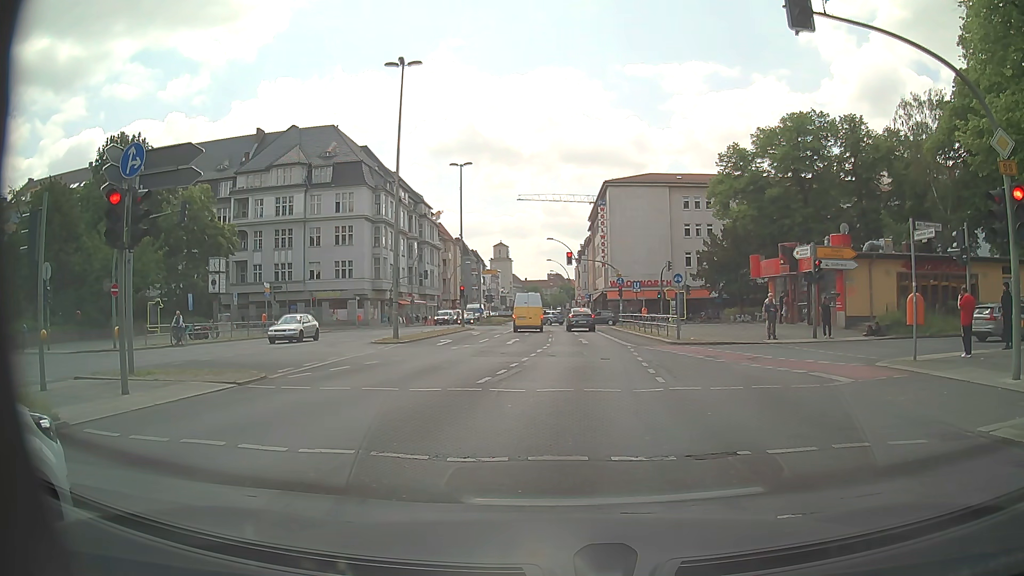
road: primary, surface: asphalt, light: Day
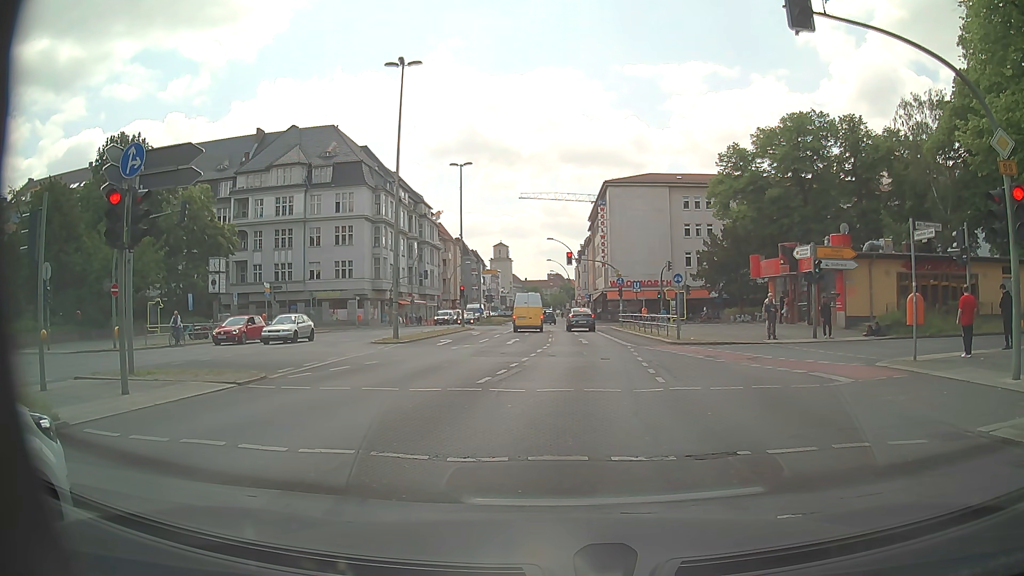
(0.0, 0.0) m; 0°
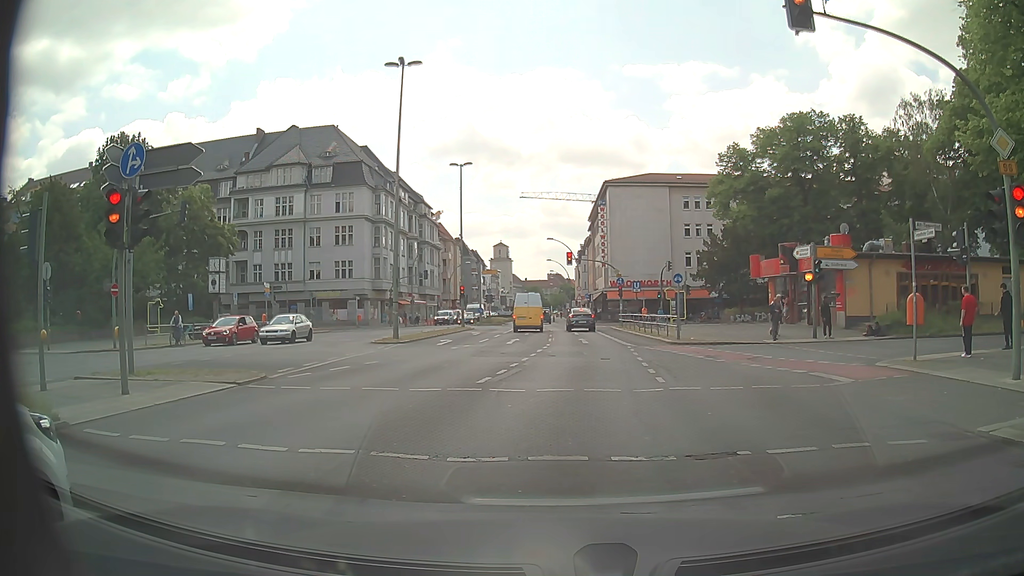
(0.0, 0.0) m; 0°
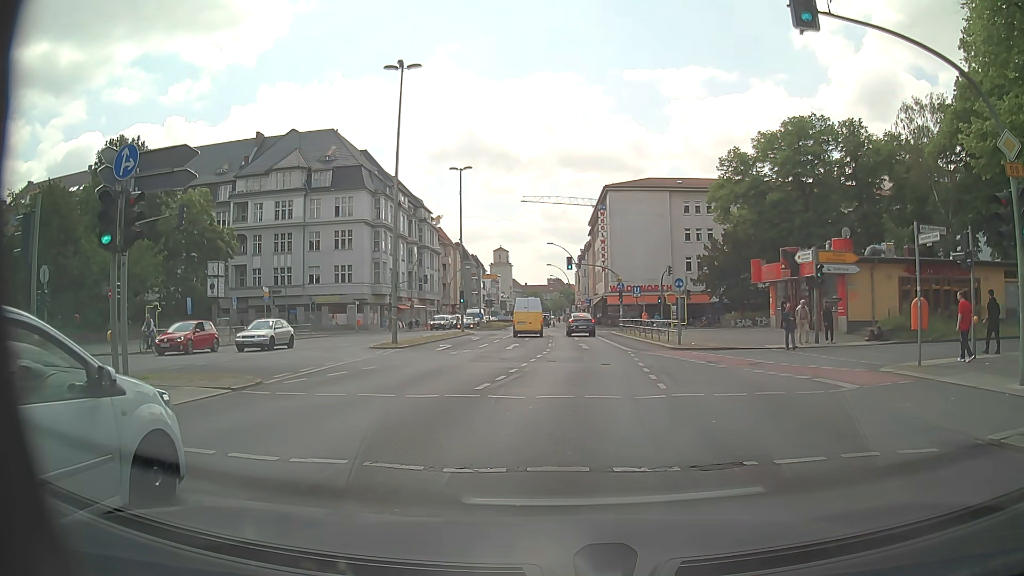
(0.0, +0.3) m; 0°
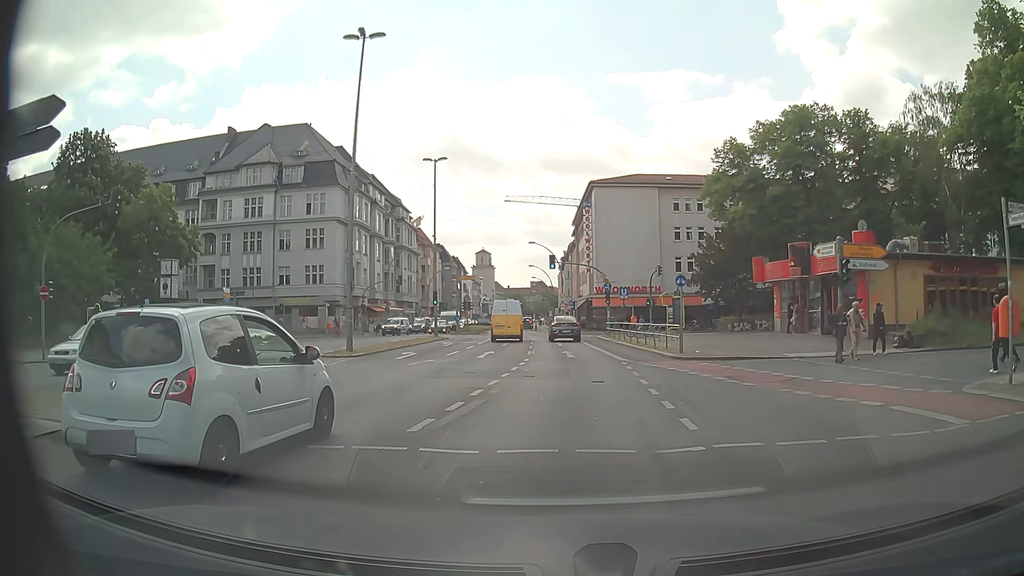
(+0.1, +4.6) m; +3°
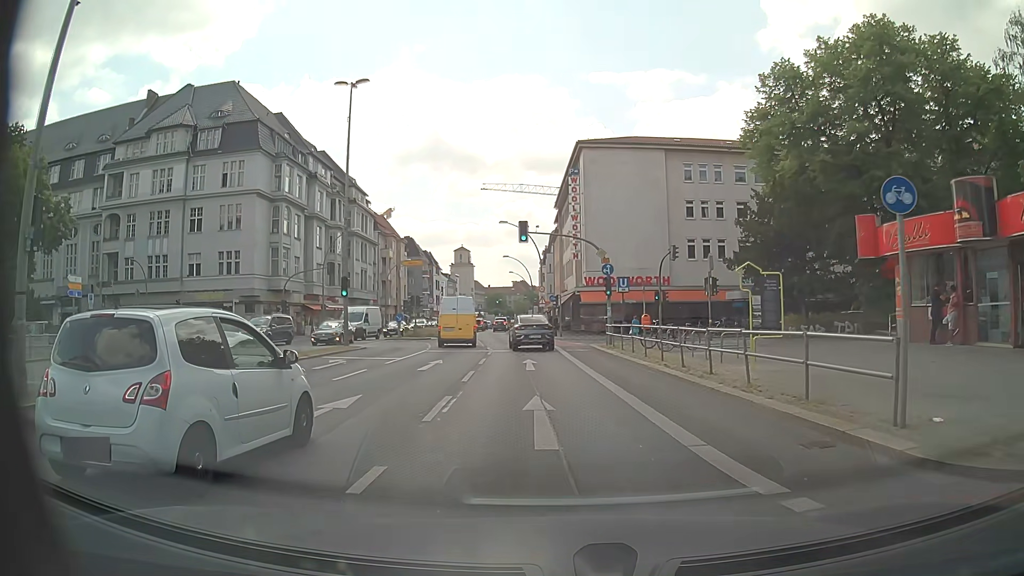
(+0.2, +17.2) m; 0°
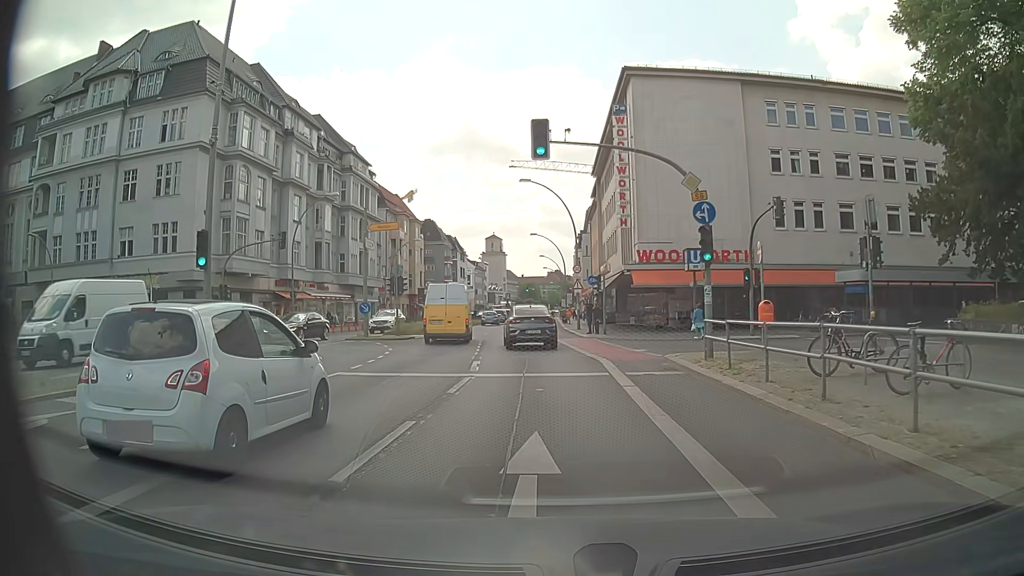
(0.0, +15.6) m; -2°
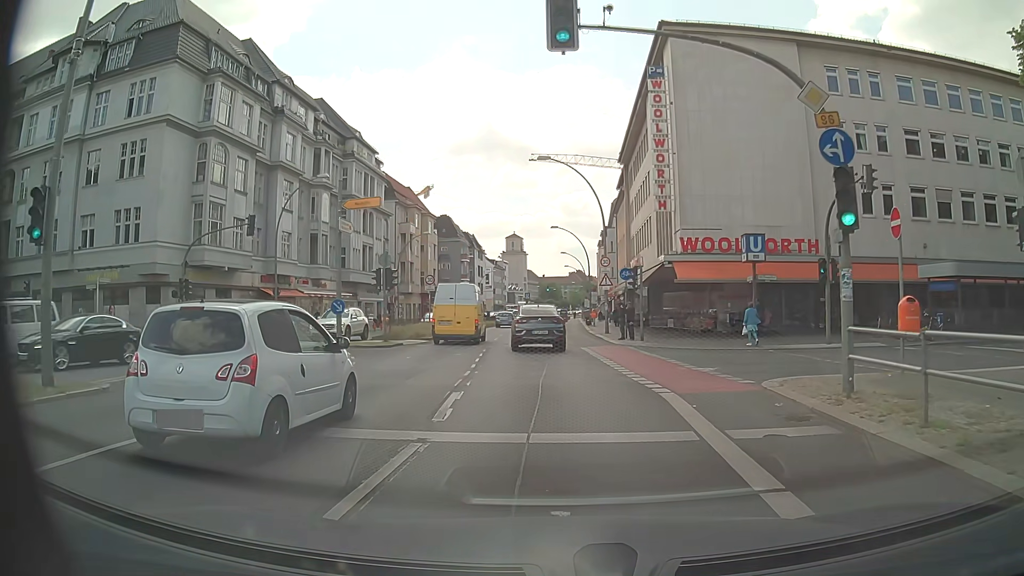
(-0.2, +7.0) m; -2°
